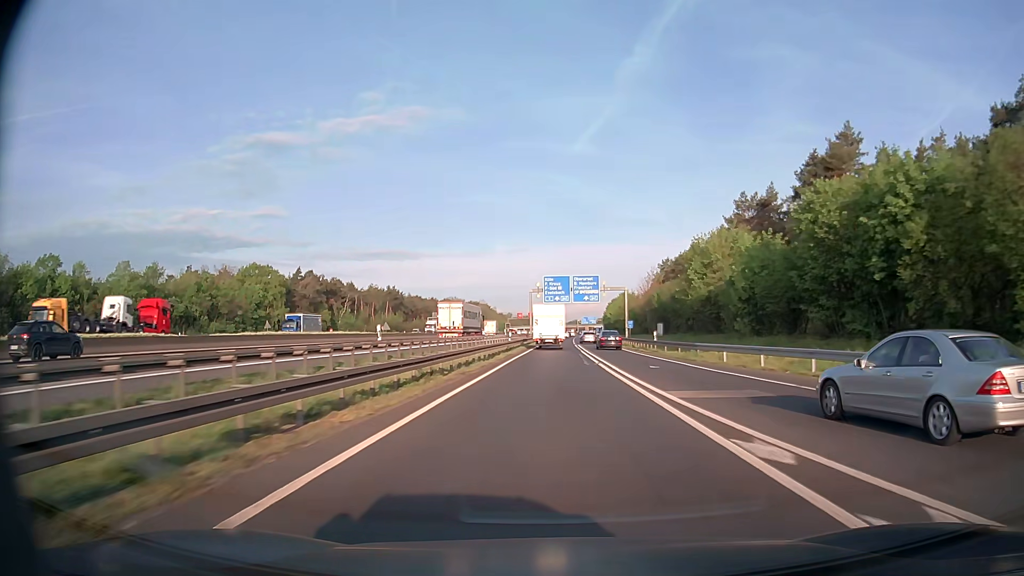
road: motorway_link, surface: asphalt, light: Day
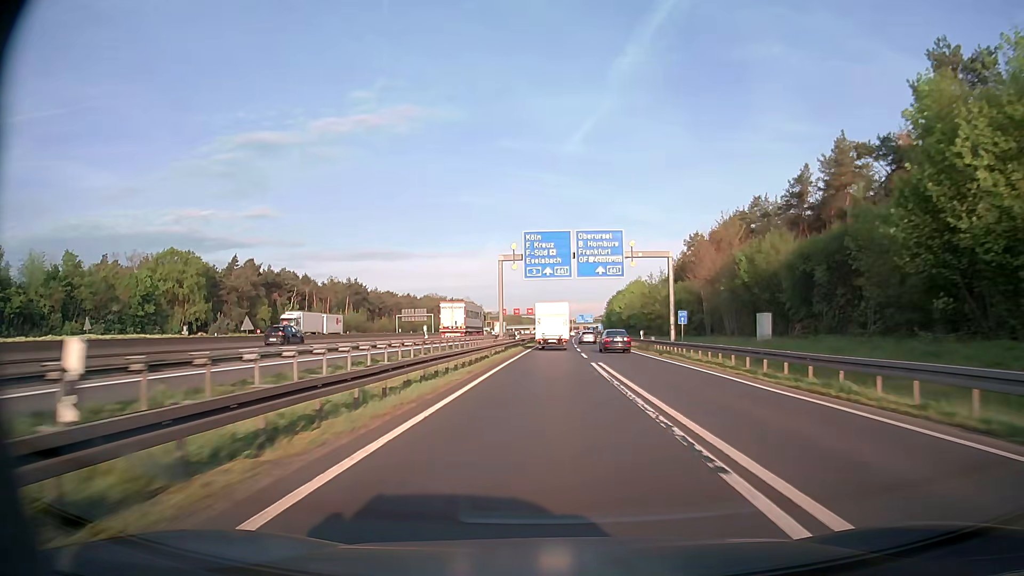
(+0.2, +41.8) m; 0°
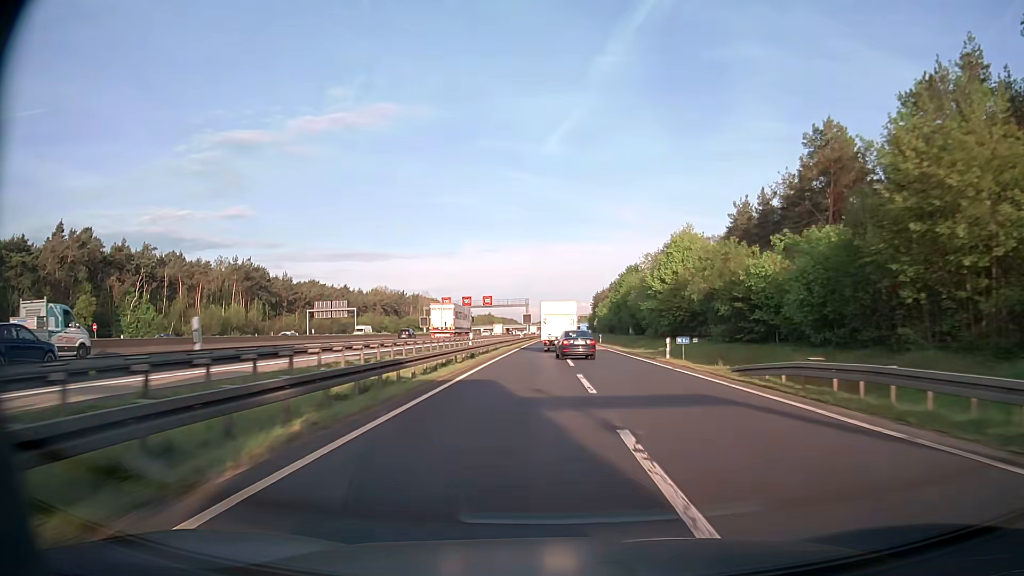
(+1.1, +68.0) m; +2°
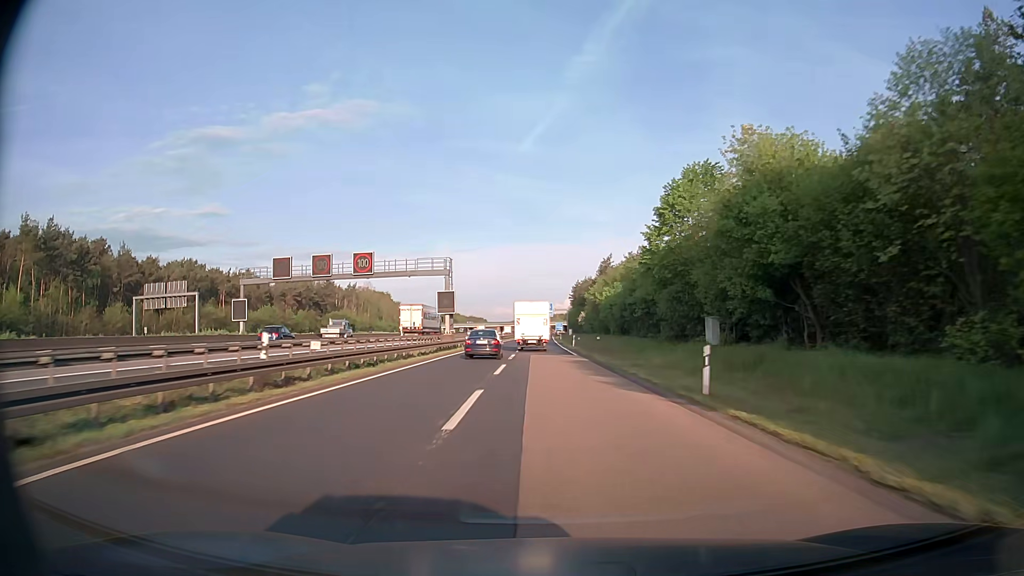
(+1.7, +65.9) m; +3°
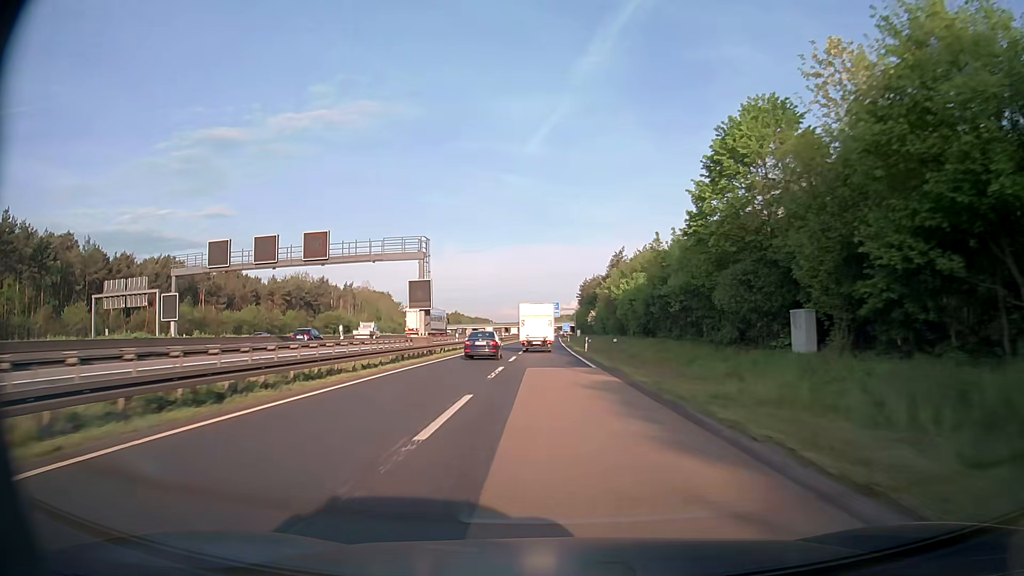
(-0.1, +12.9) m; -1°
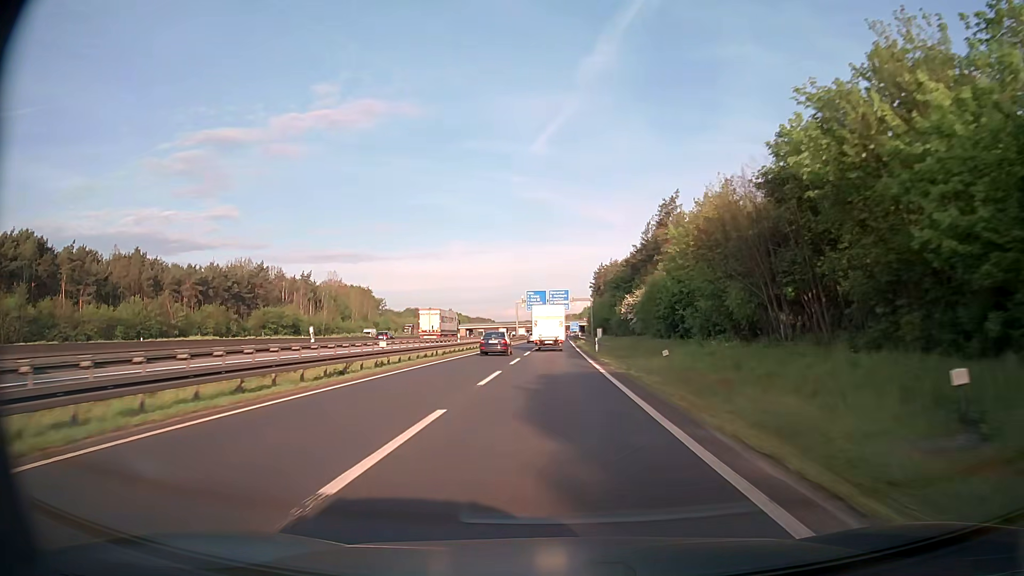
(-0.5, +51.1) m; 0°
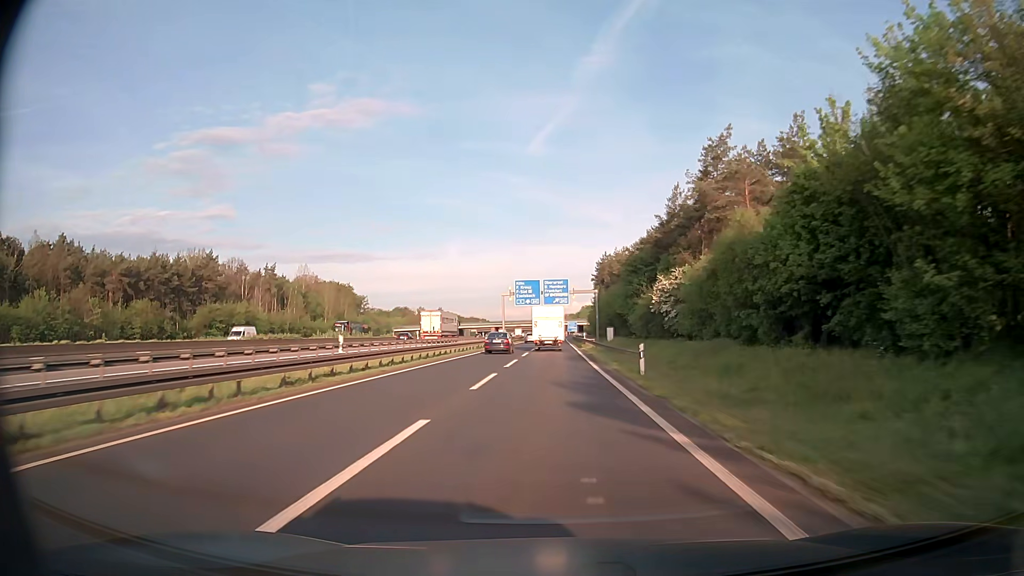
(0.0, +25.3) m; 0°
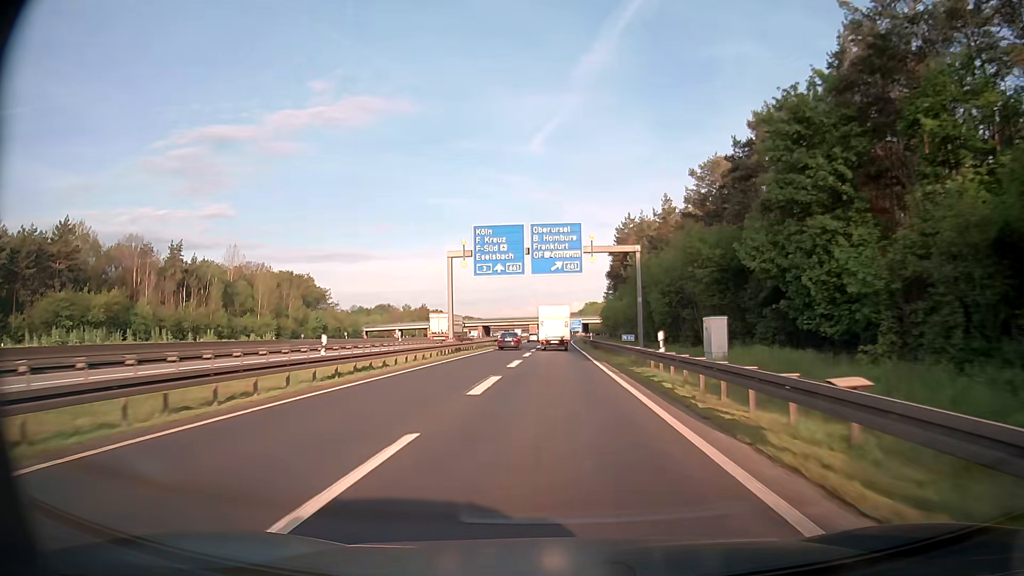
(+0.1, +50.2) m; 0°
(0, +10) (0, +20) (0, +30) (0, +40) (0, +50) (0, +60) (0, +70) (0, +80) (0, +90) (0, +100) m
